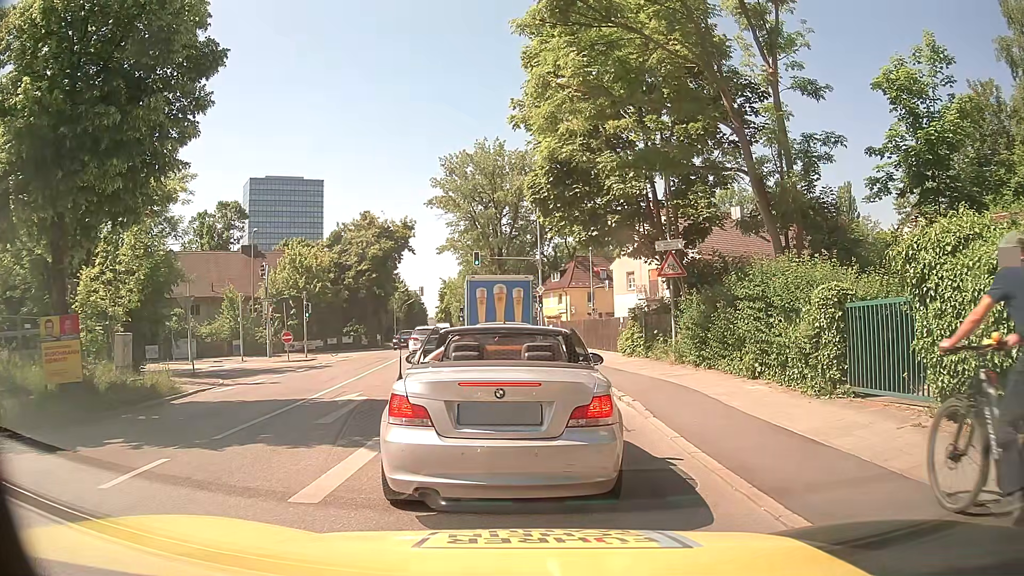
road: secondary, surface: asphalt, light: Day
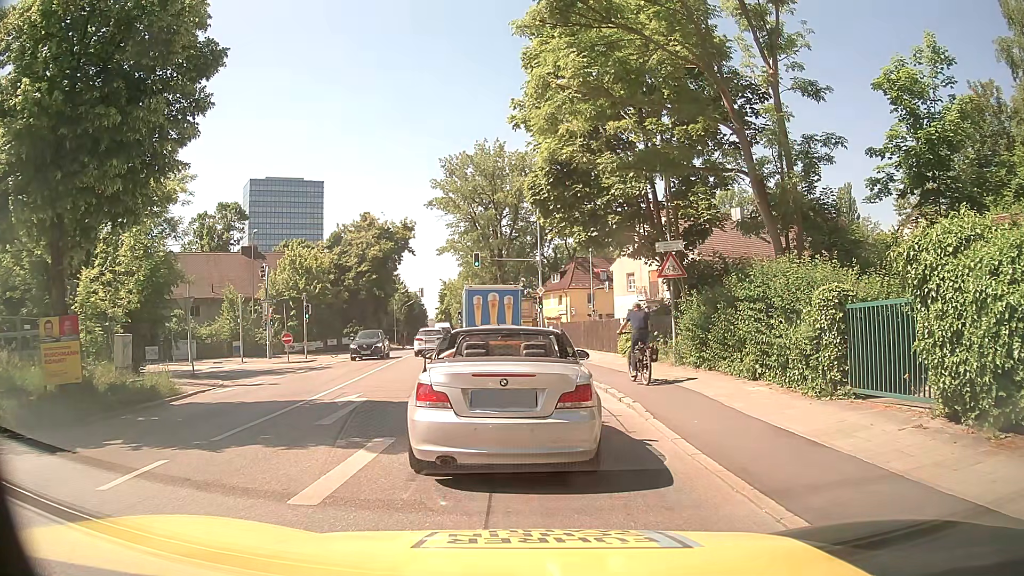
(0.0, +0.1) m; 0°
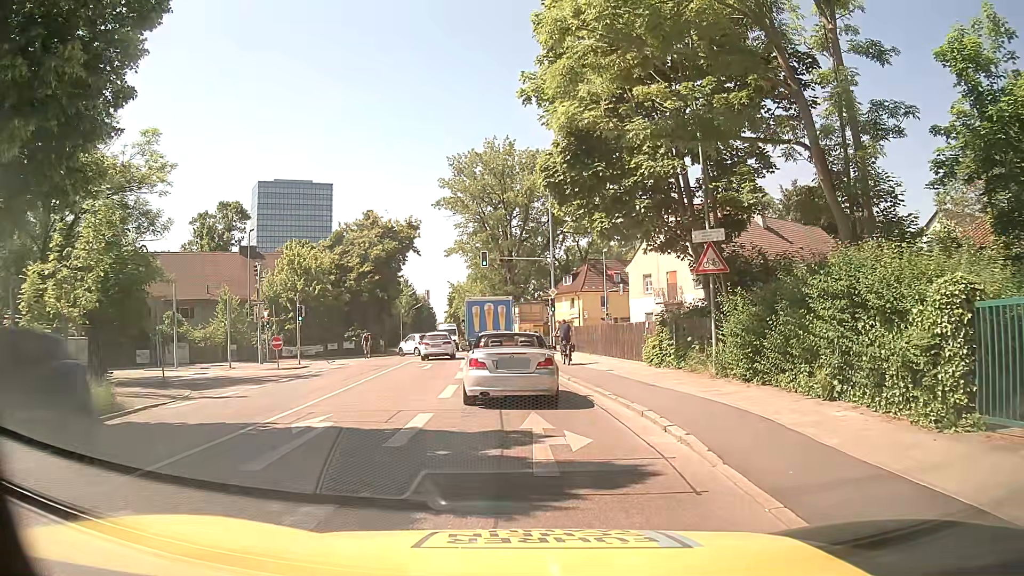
(0.0, +3.4) m; +2°
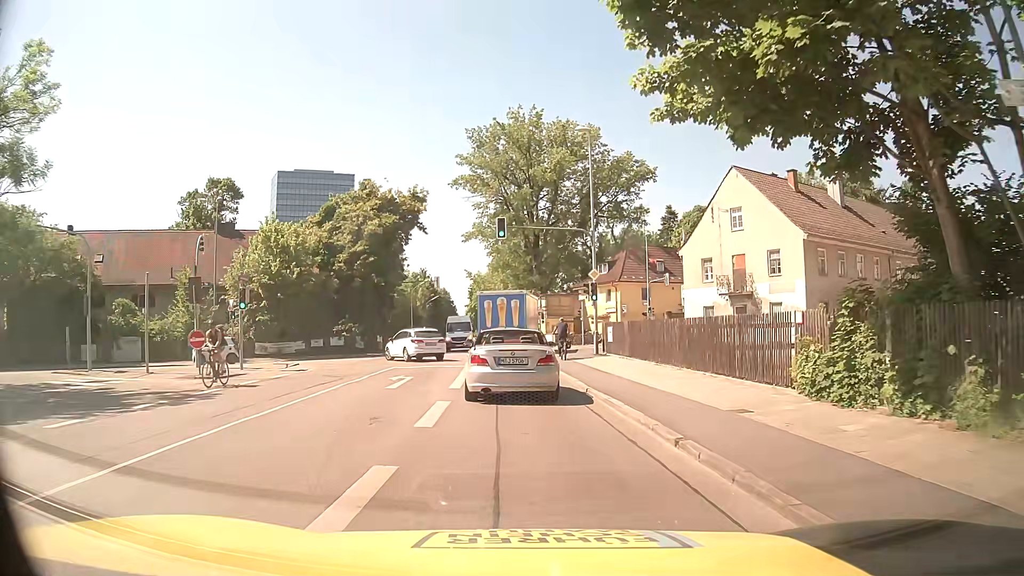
(-0.6, +11.3) m; -5°
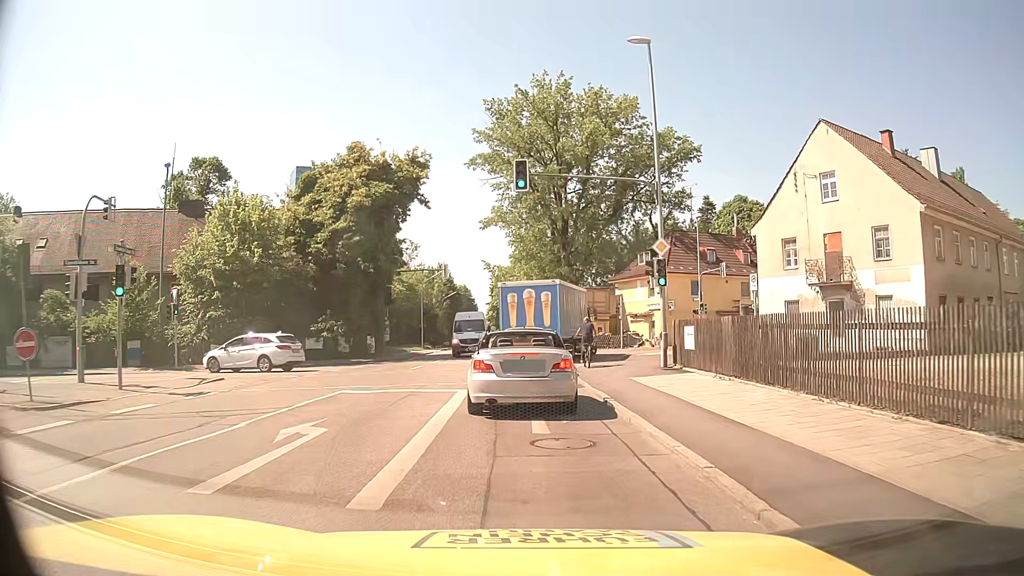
(-0.1, +10.4) m; -3°
